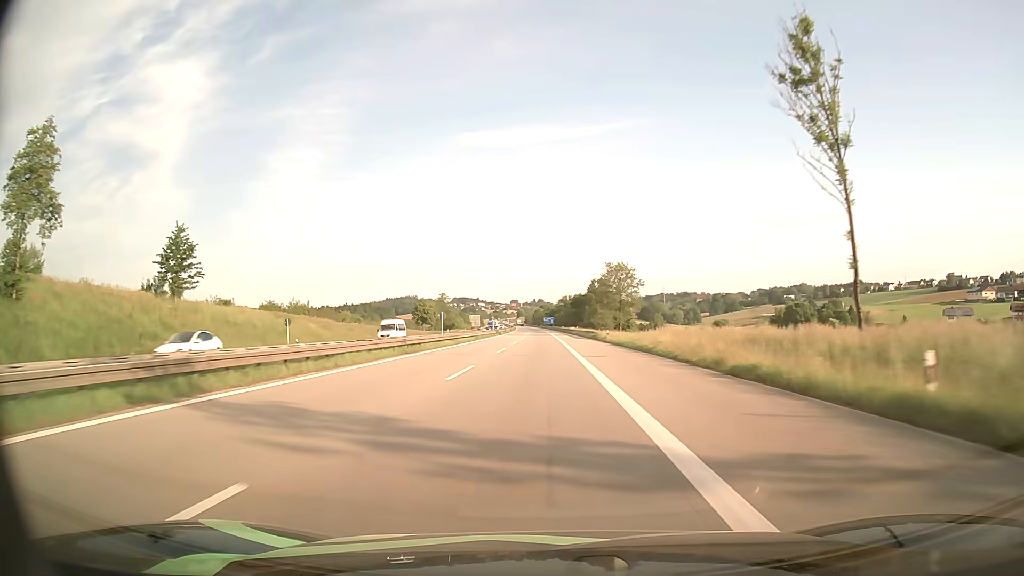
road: motorway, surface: asphalt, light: Day
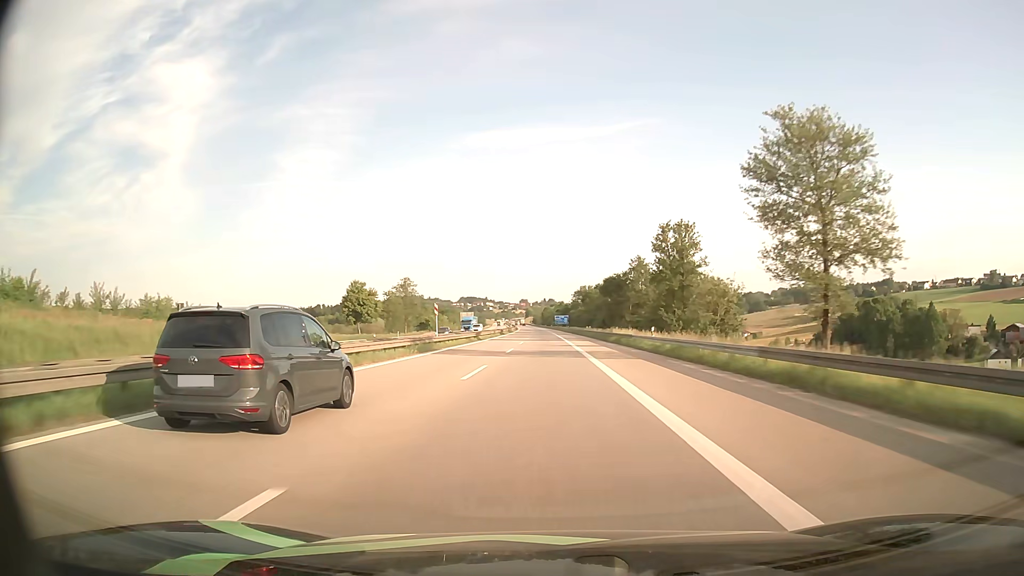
(-0.8, +71.6) m; -1°
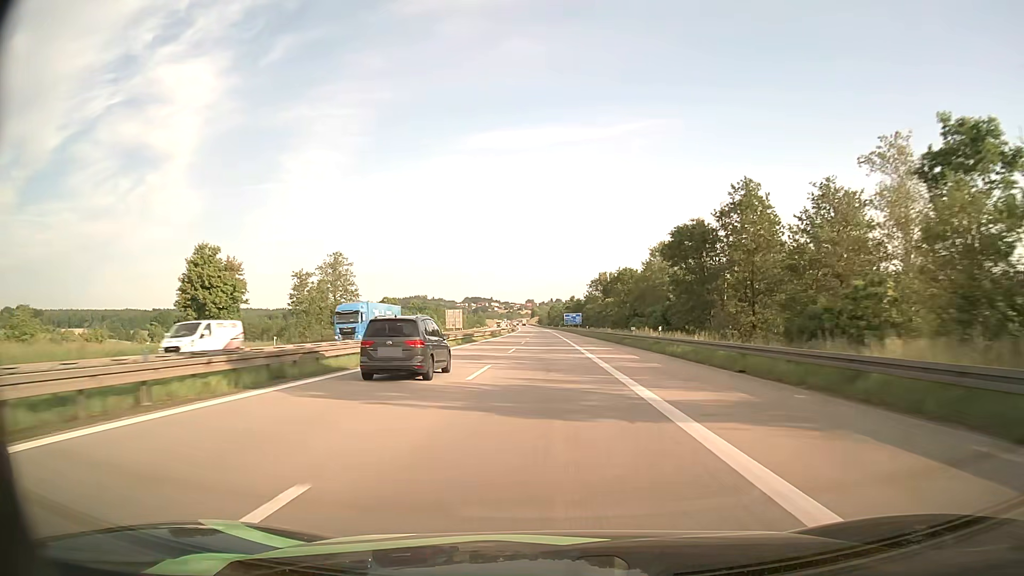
(-0.1, +53.8) m; -1°
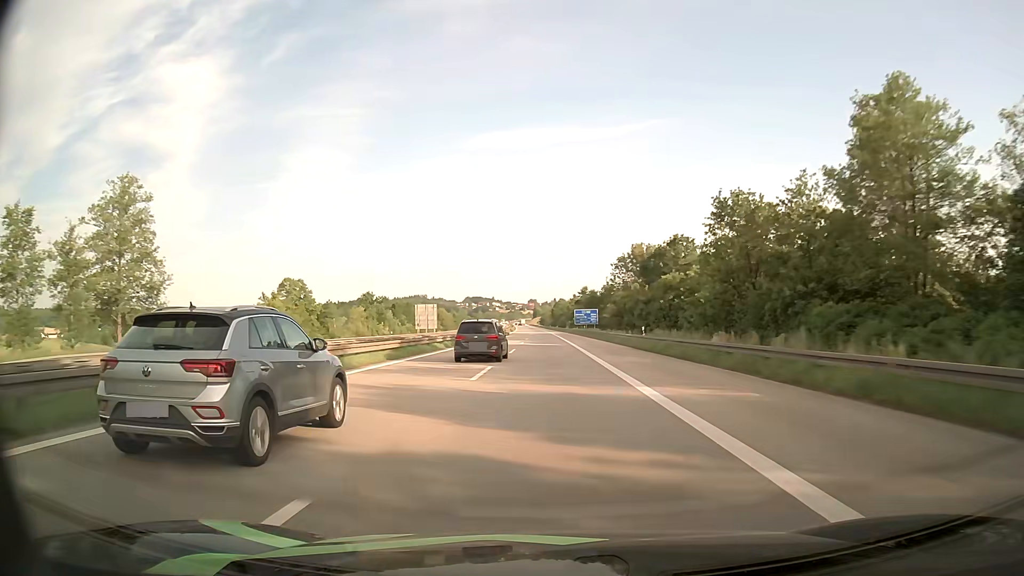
(-0.3, +54.0) m; 0°
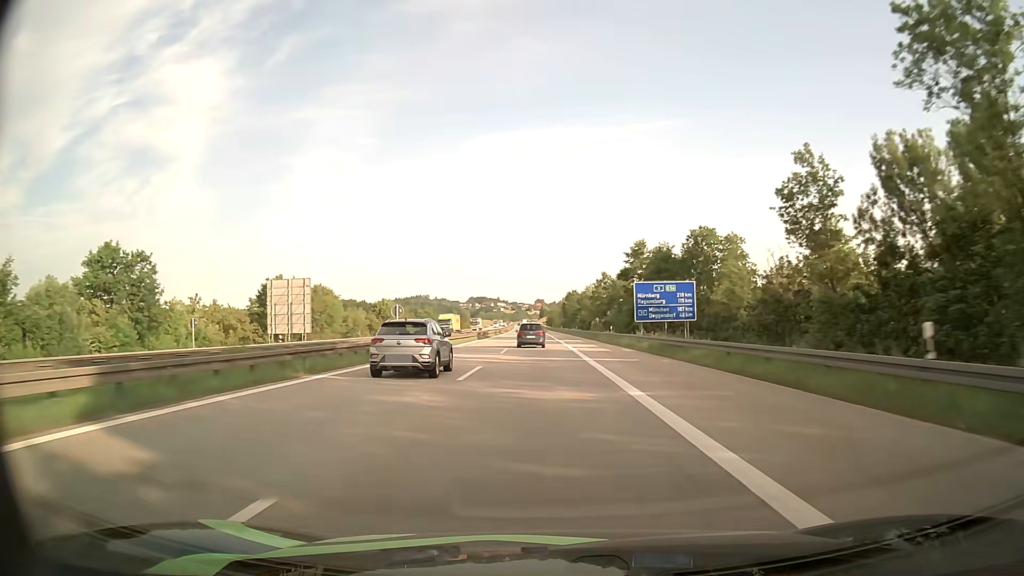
(-0.5, +89.4) m; -1°
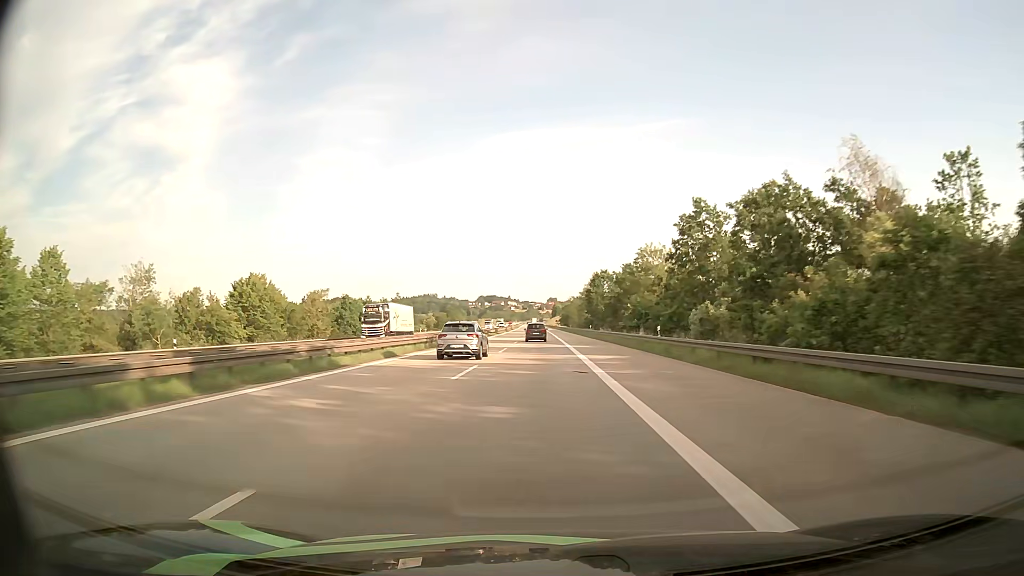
(-0.6, +71.3) m; -1°
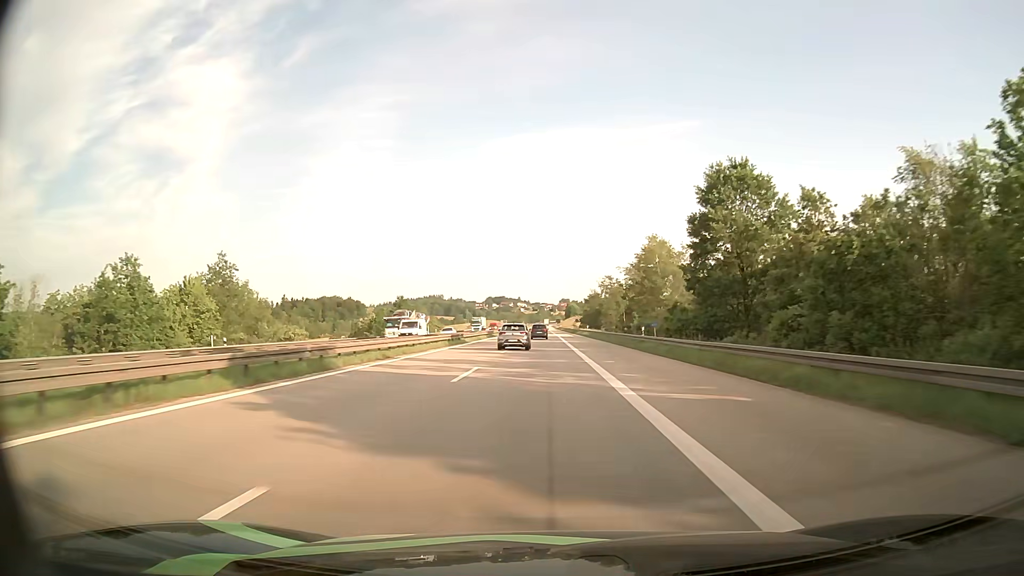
(-0.5, +89.9) m; -1°
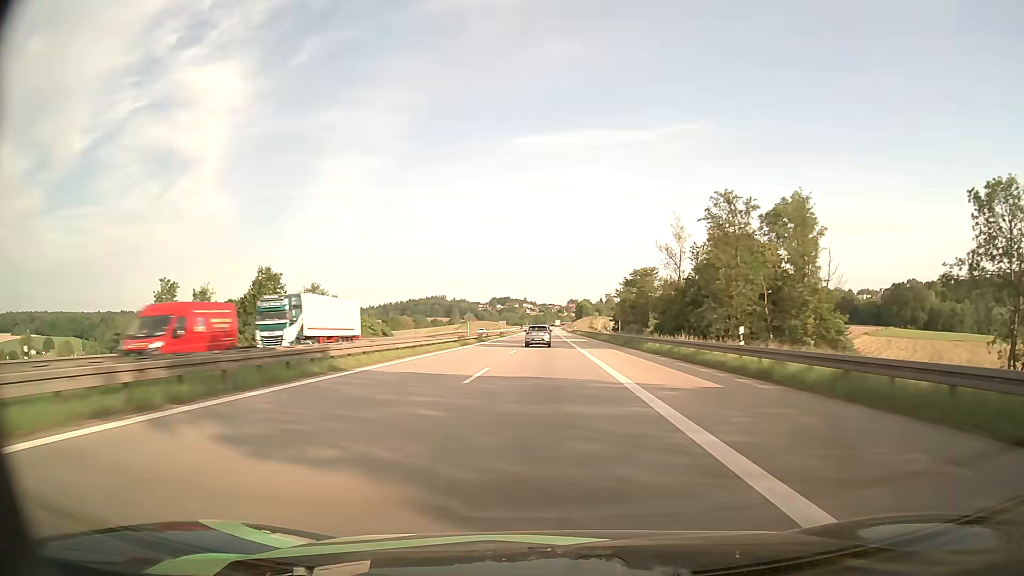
(-0.4, +72.3) m; -1°
(0, +10) (0, +20) (0, +30) (0, +40) (0, +50) (0, +60) (0, +70) (0, +80) (0, +90) (0, +100) m
